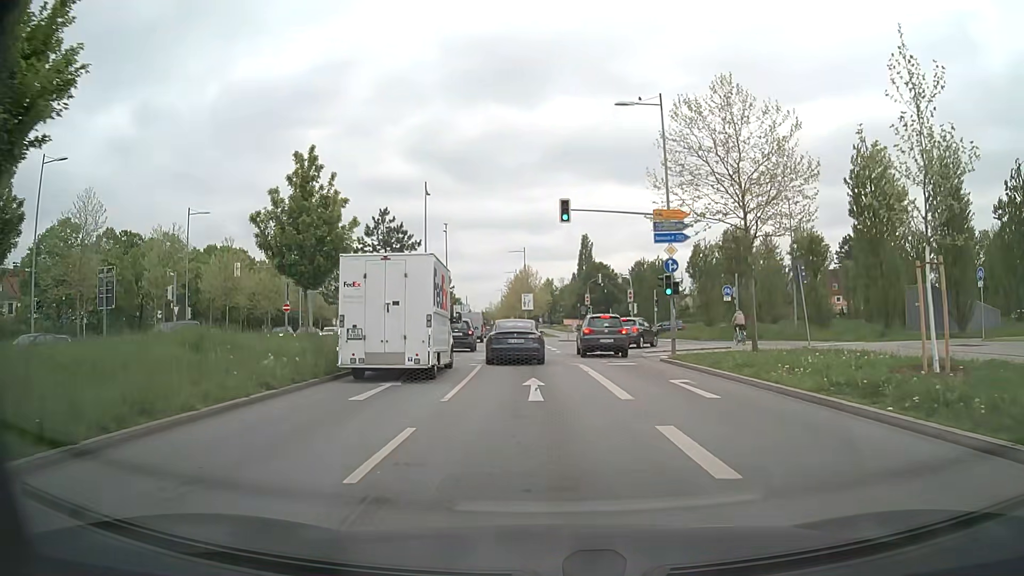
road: secondary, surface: asphalt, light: Day
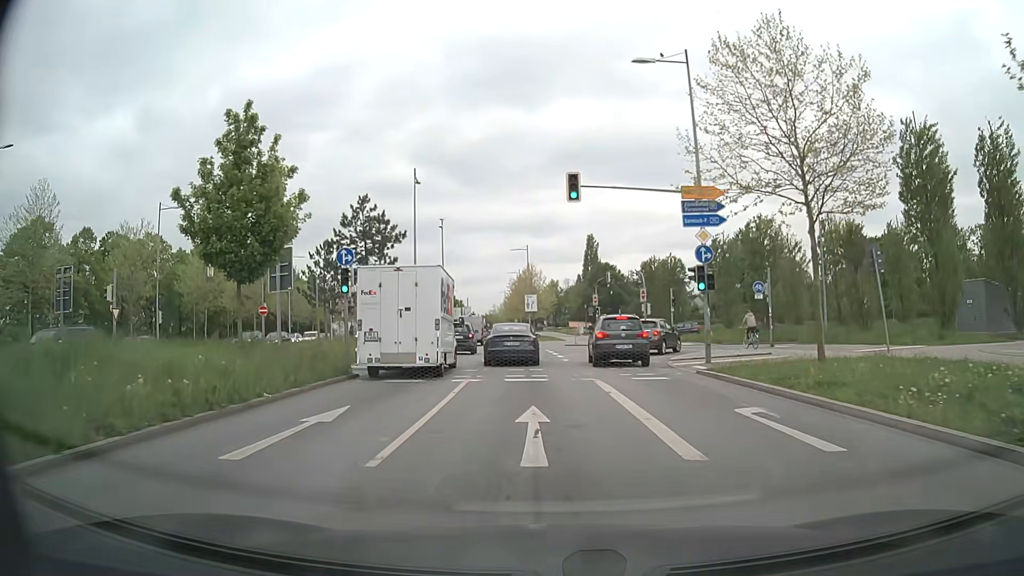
(0.0, +5.2) m; -1°
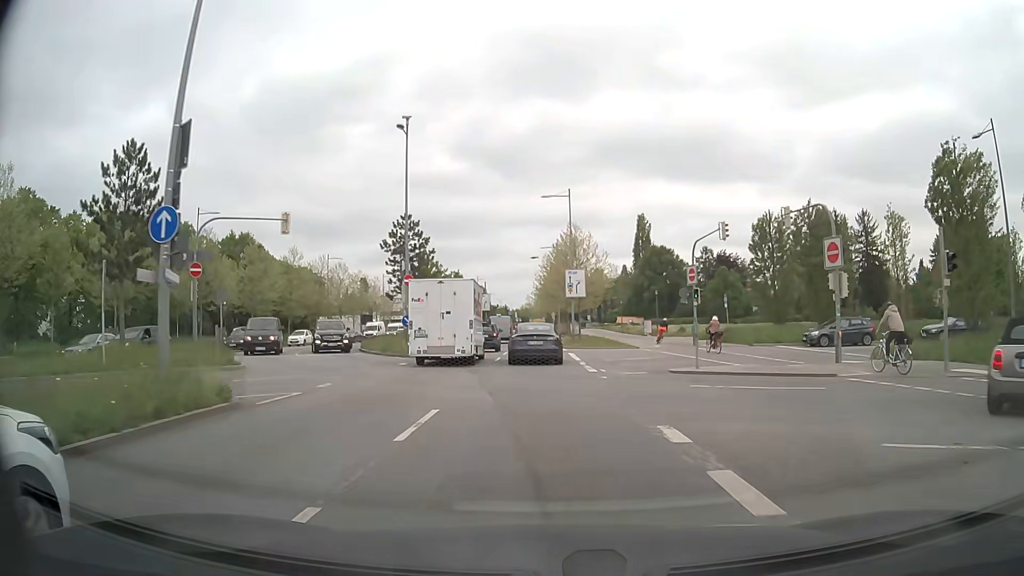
(-1.0, +30.4) m; -4°
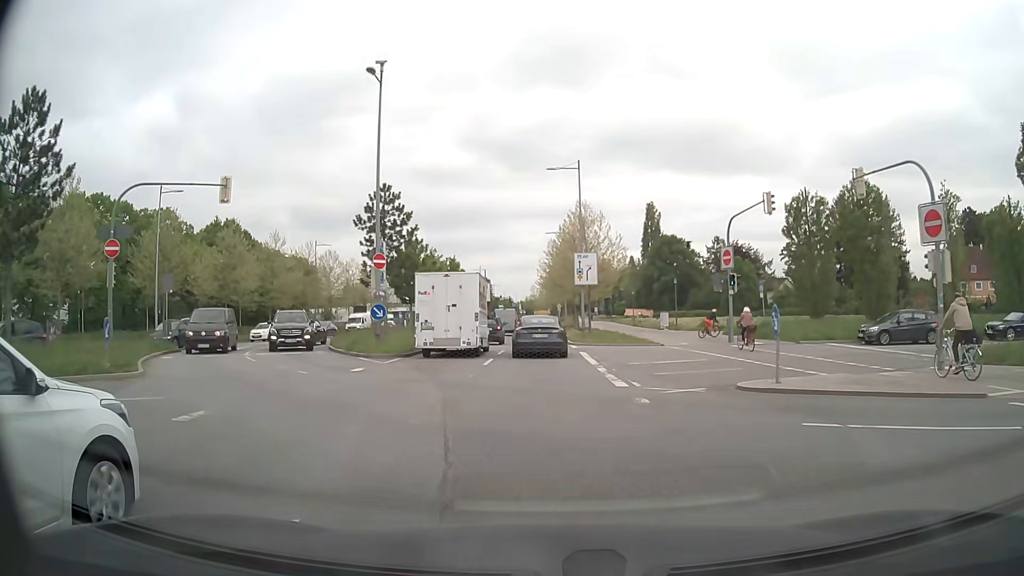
(0.0, +6.4) m; 0°
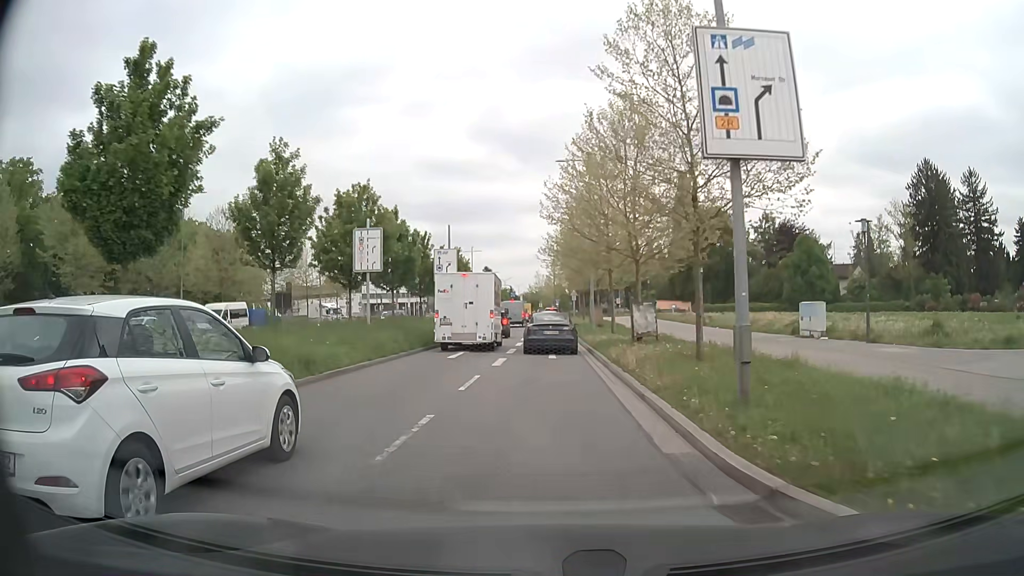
(-0.4, +31.4) m; 0°
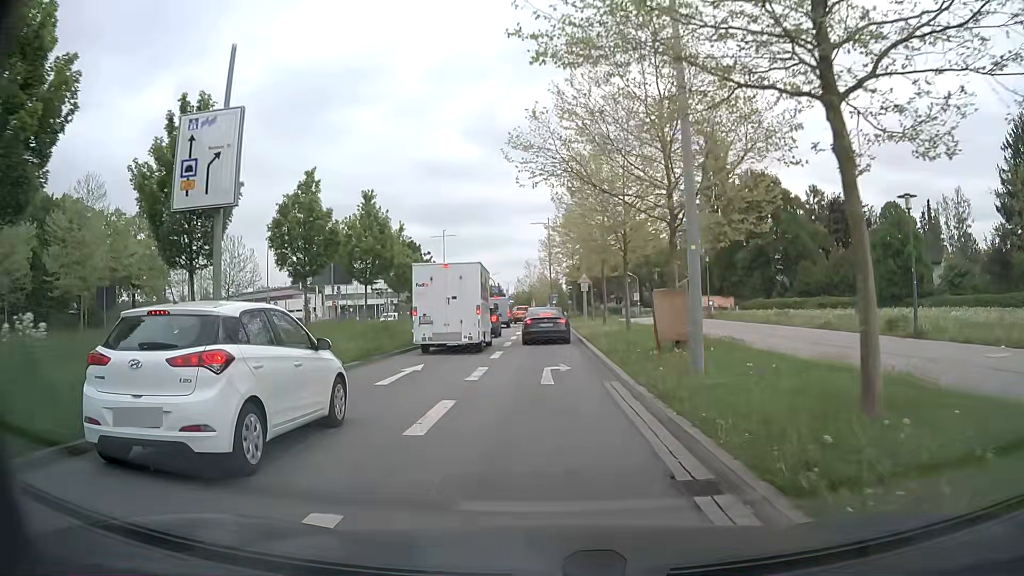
(-0.1, +28.5) m; 0°
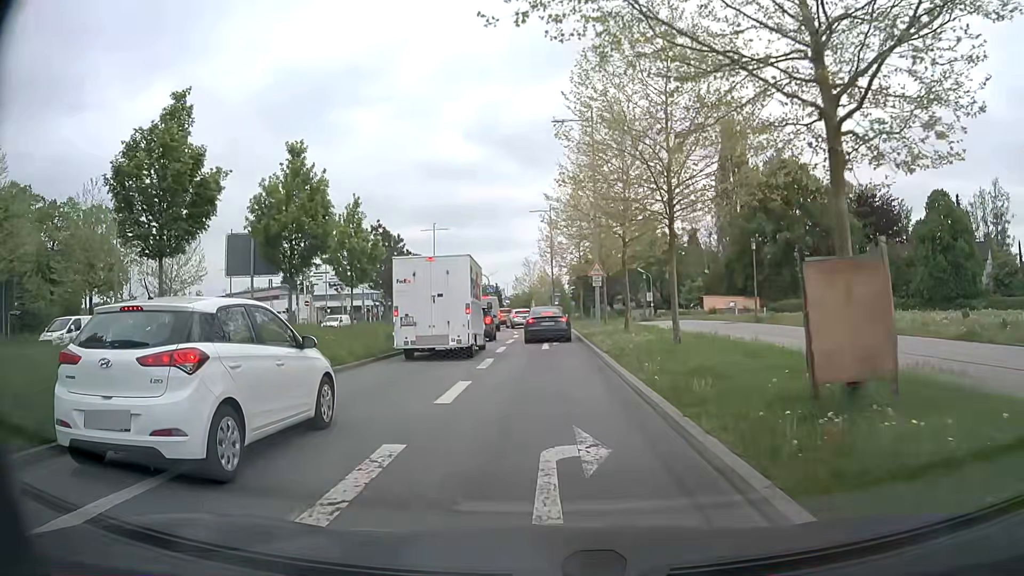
(0.0, +9.5) m; 0°
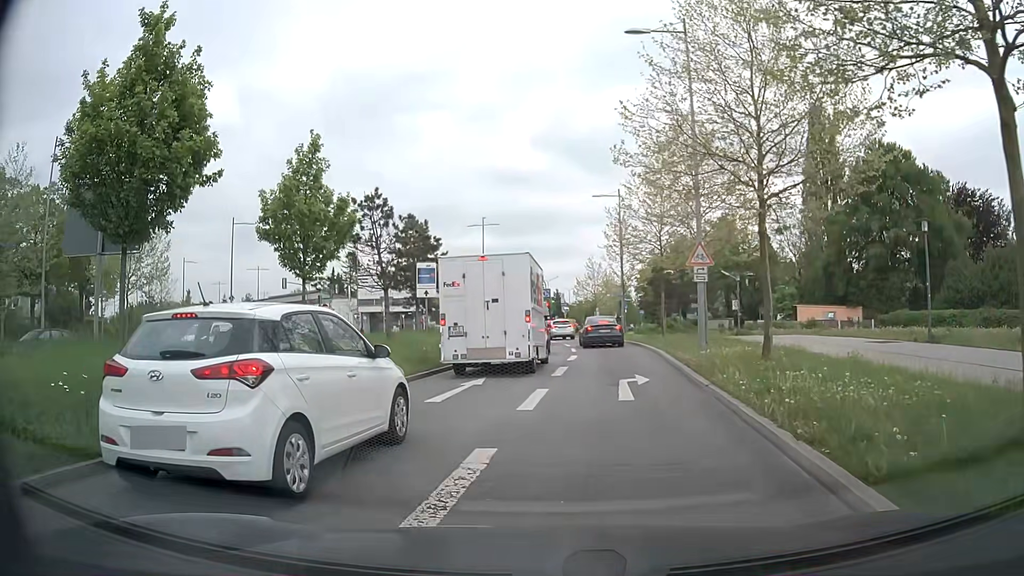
(-0.2, +11.5) m; -6°
